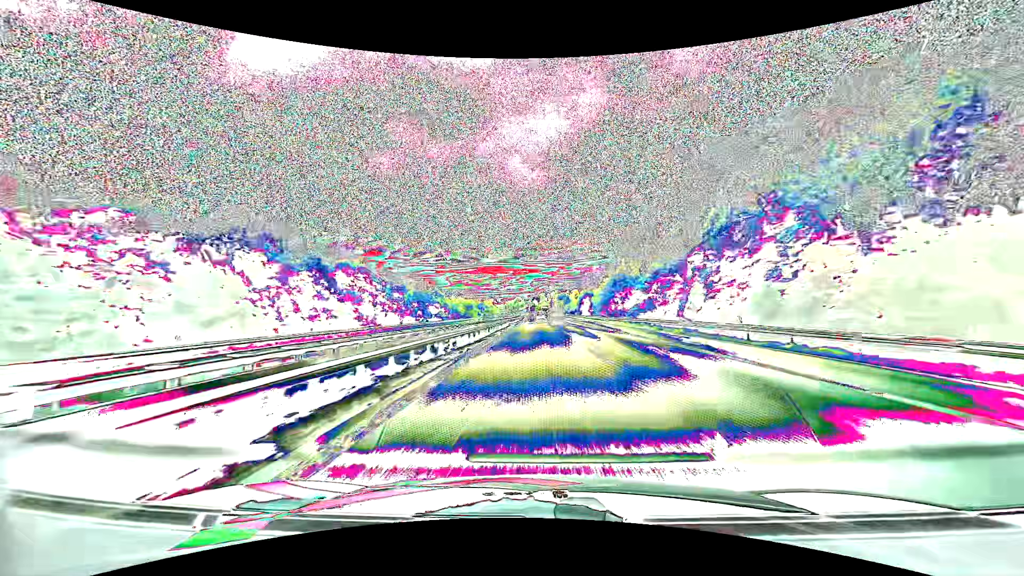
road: motorway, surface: asphalt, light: Day
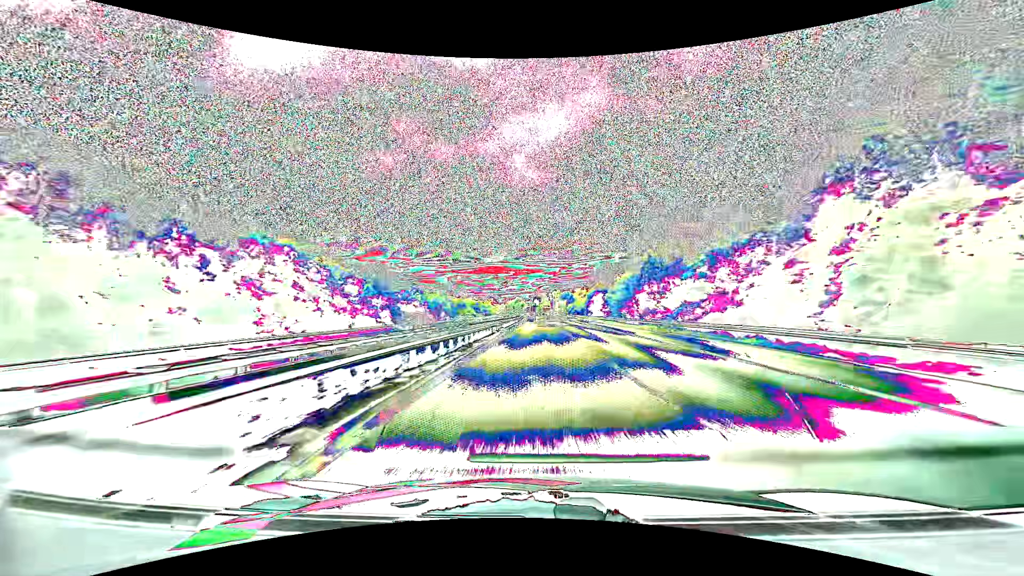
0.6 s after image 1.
(0.0, +22.3) m; 0°
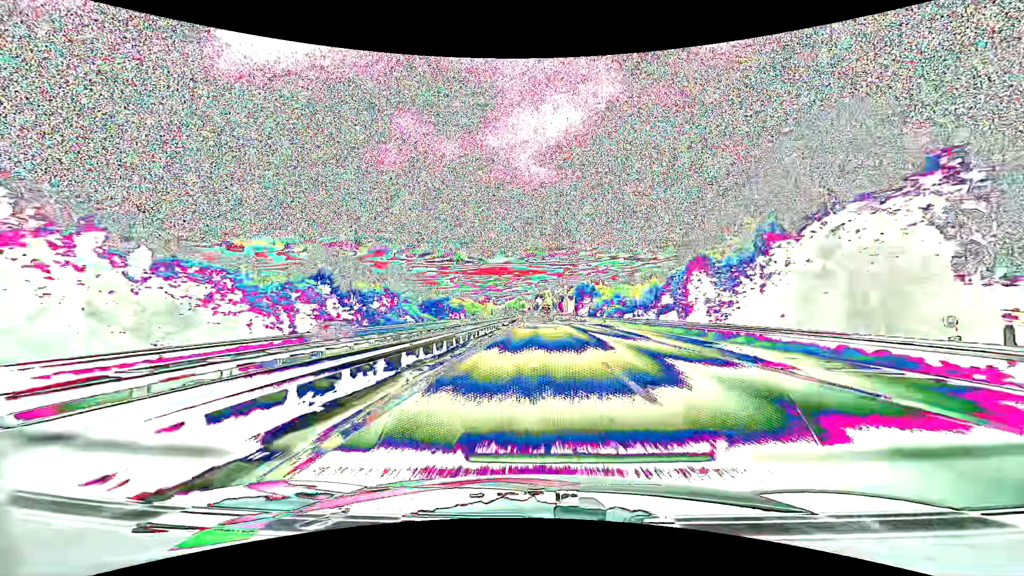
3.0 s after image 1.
(-0.4, +88.4) m; 0°
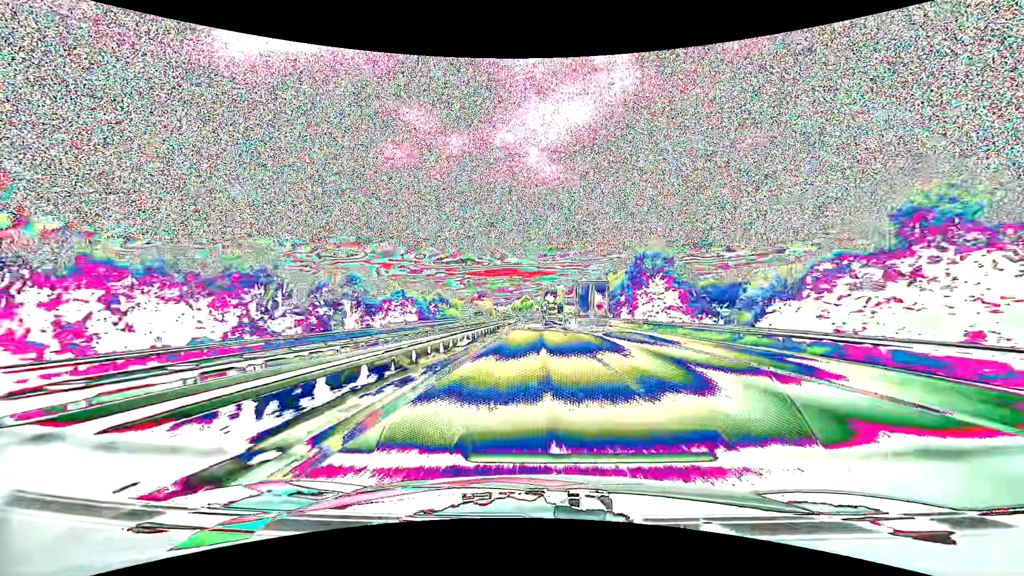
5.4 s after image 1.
(-0.8, +87.2) m; -1°
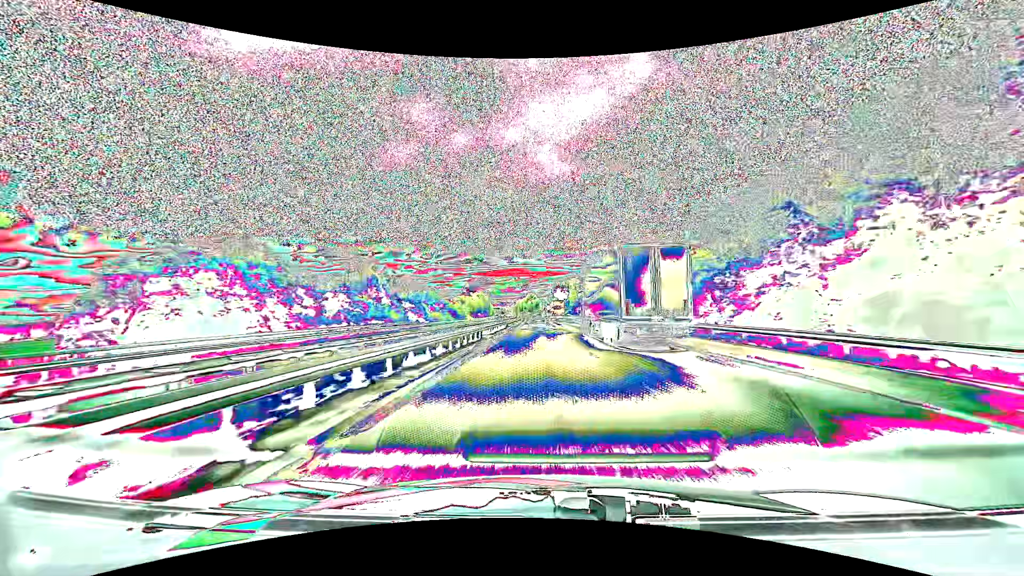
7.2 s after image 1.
(-0.3, +64.6) m; -1°
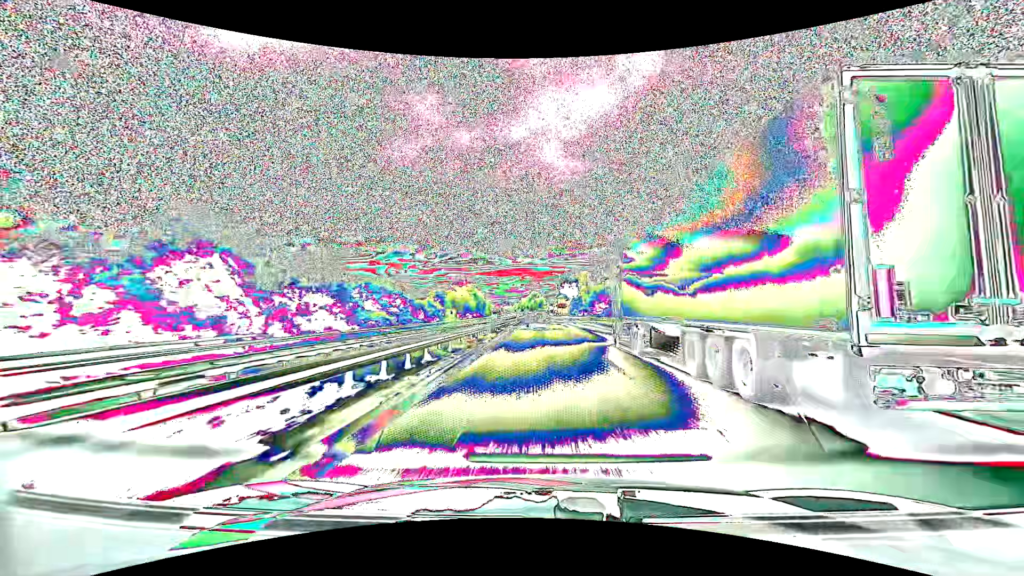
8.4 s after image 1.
(-0.2, +42.8) m; -1°
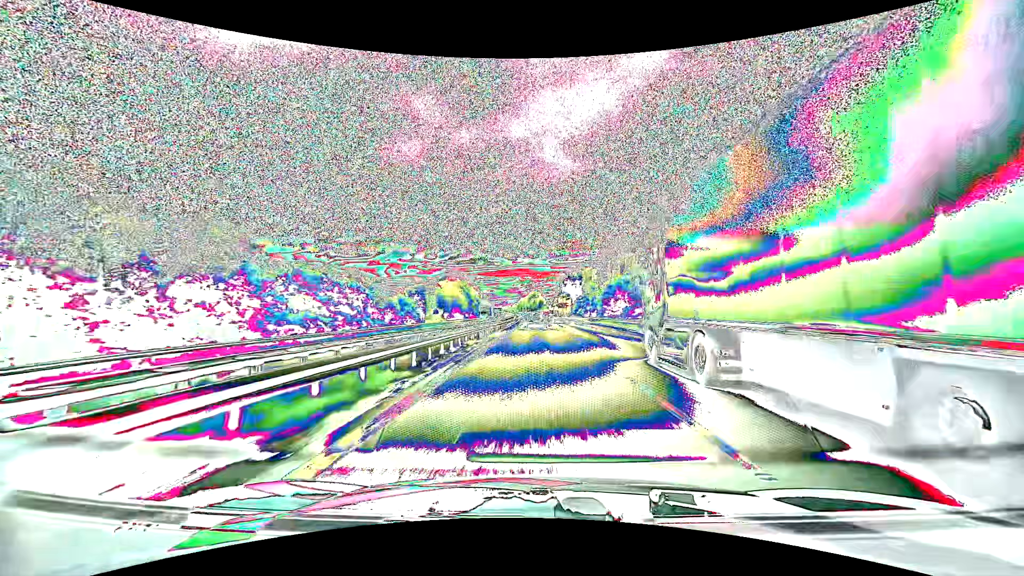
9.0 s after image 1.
(0.0, +21.4) m; 0°
(0, +10) (0, +20) (0, +30) (0, +40) (0, +50) (0, +60) (-1, +70) (-1, +80) (-1, +90) (-1, +100) m
